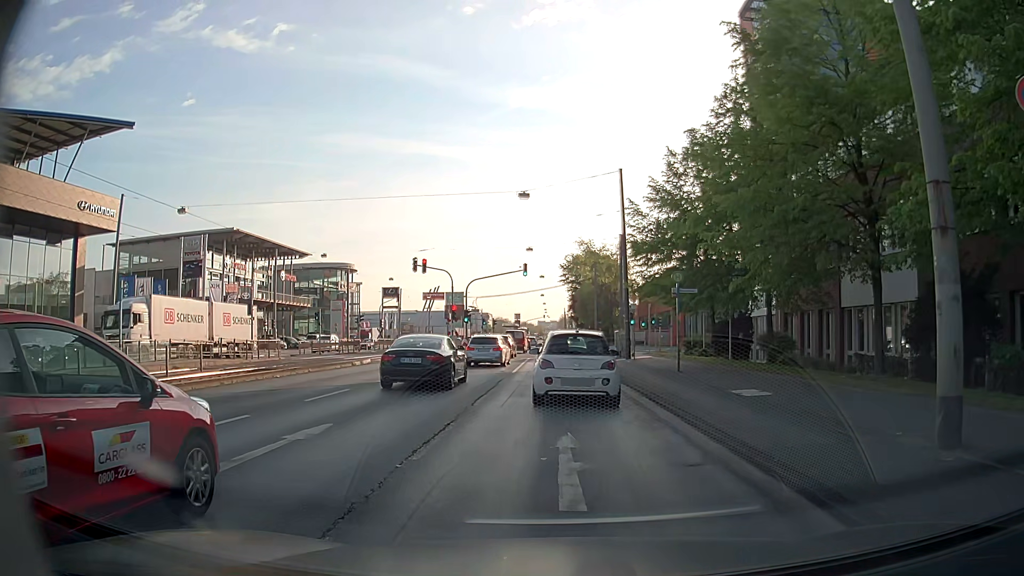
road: primary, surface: asphalt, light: Day
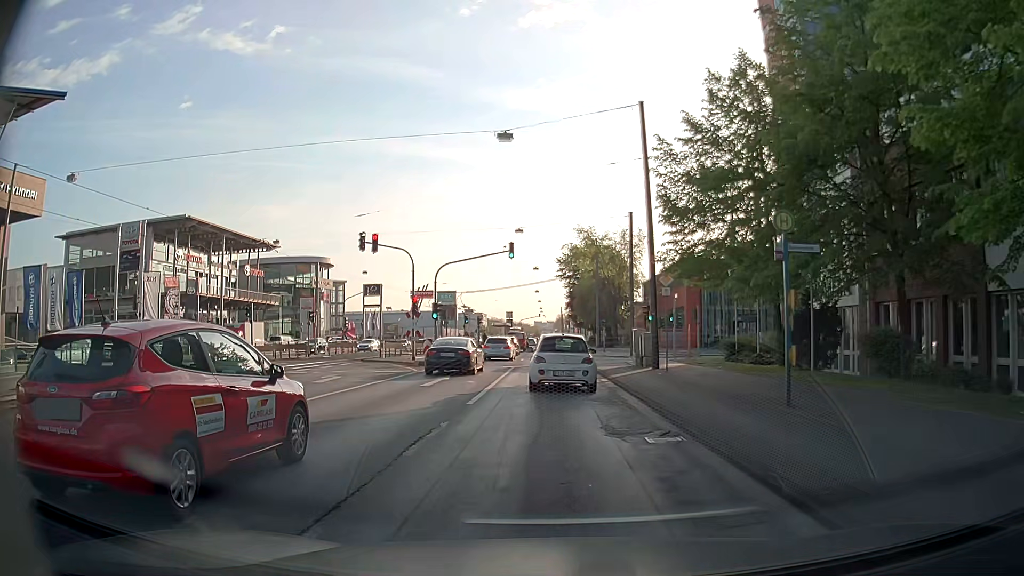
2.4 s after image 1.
(0.0, +12.0) m; +1°
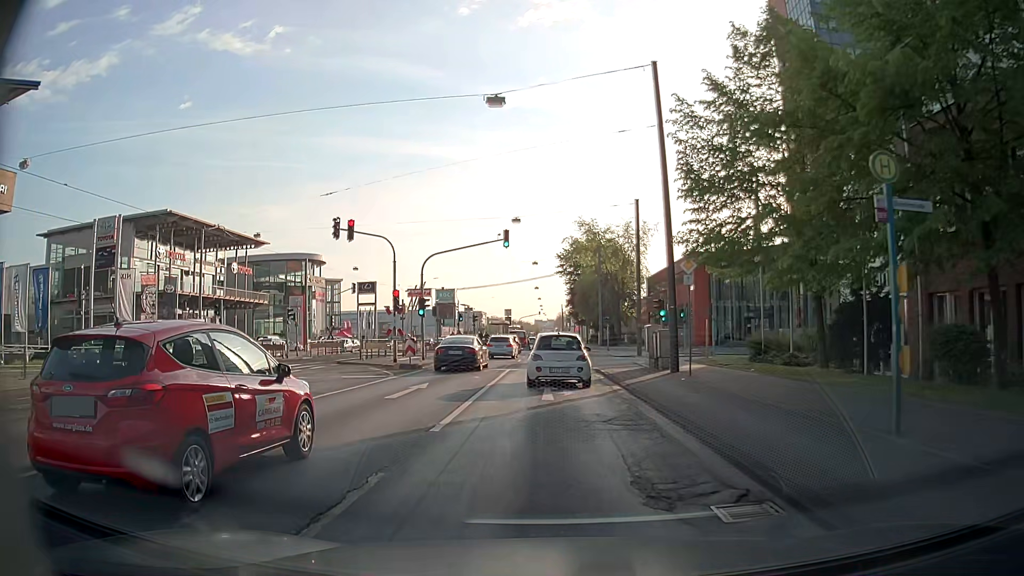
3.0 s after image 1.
(-0.1, +4.2) m; -1°
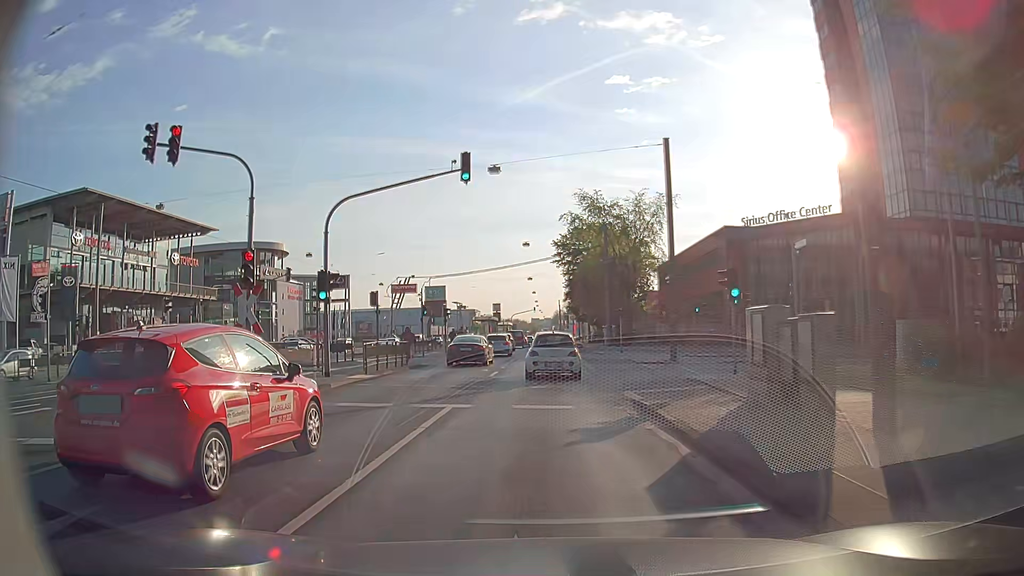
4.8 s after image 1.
(0.0, +15.0) m; +1°
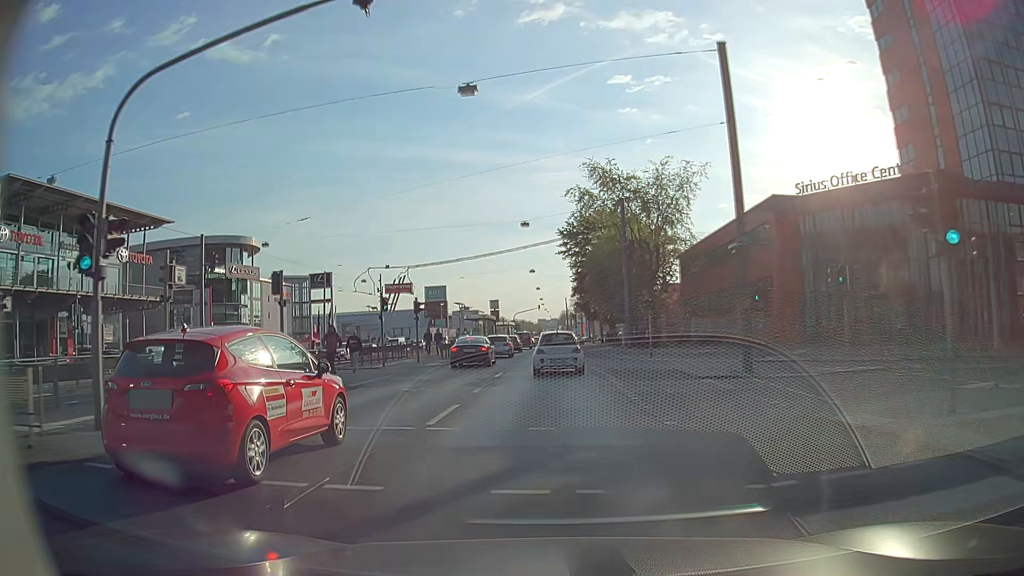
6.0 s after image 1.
(-0.1, +11.8) m; -1°
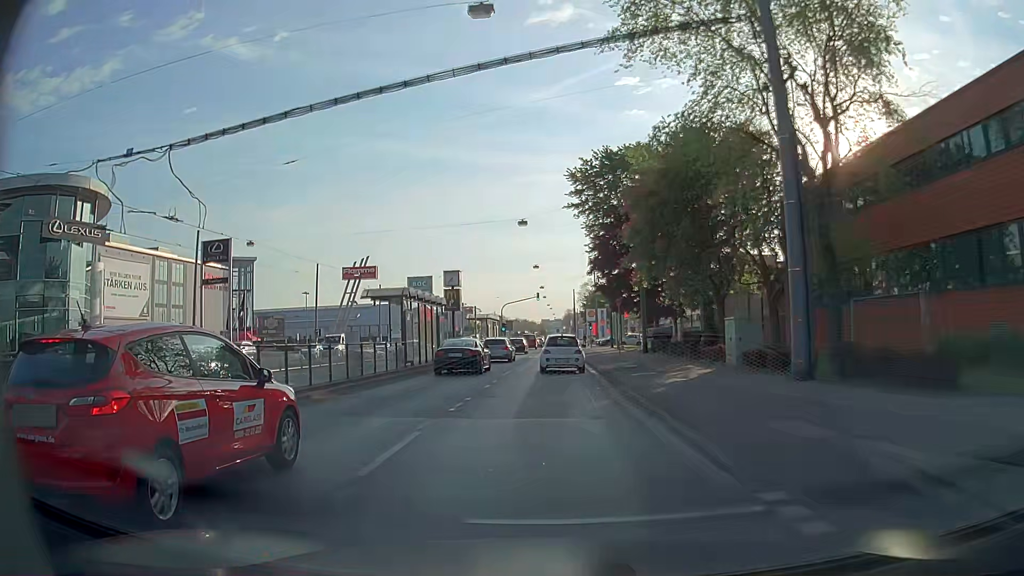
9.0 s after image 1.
(0.0, +34.4) m; 0°
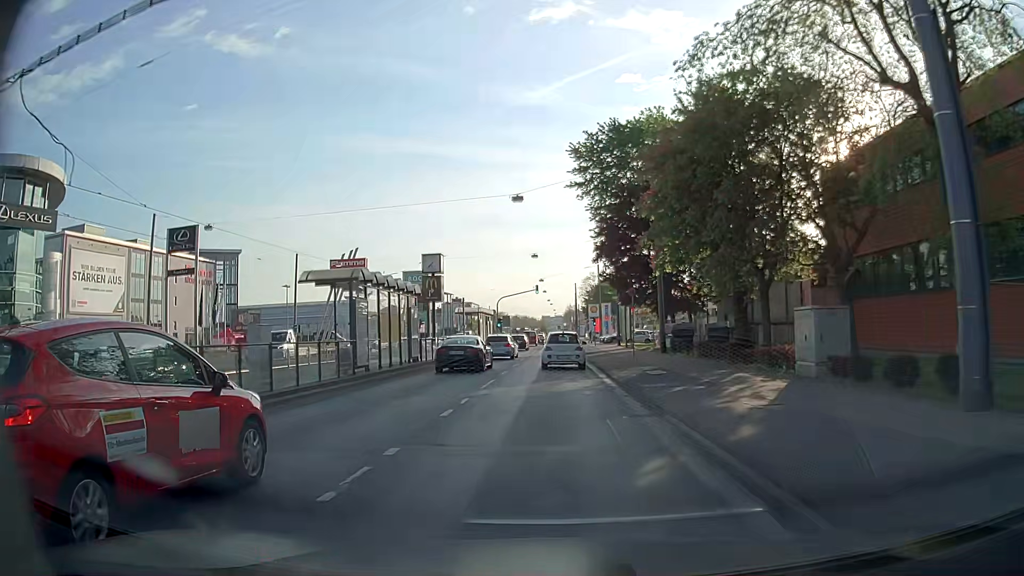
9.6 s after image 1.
(0.0, +7.1) m; 0°
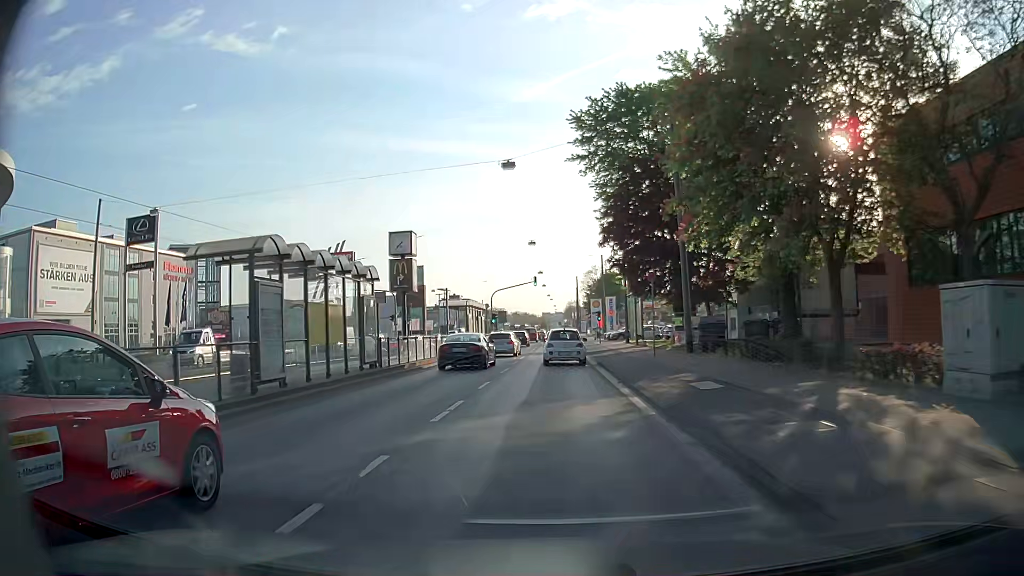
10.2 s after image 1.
(0.0, +7.0) m; 0°
(0, +10) (0, +20) (0, +30) (0, +40) (0, +50) (0, +60) (-1, +70) (-1, +80) (-1, +90) (-1, +100) m
